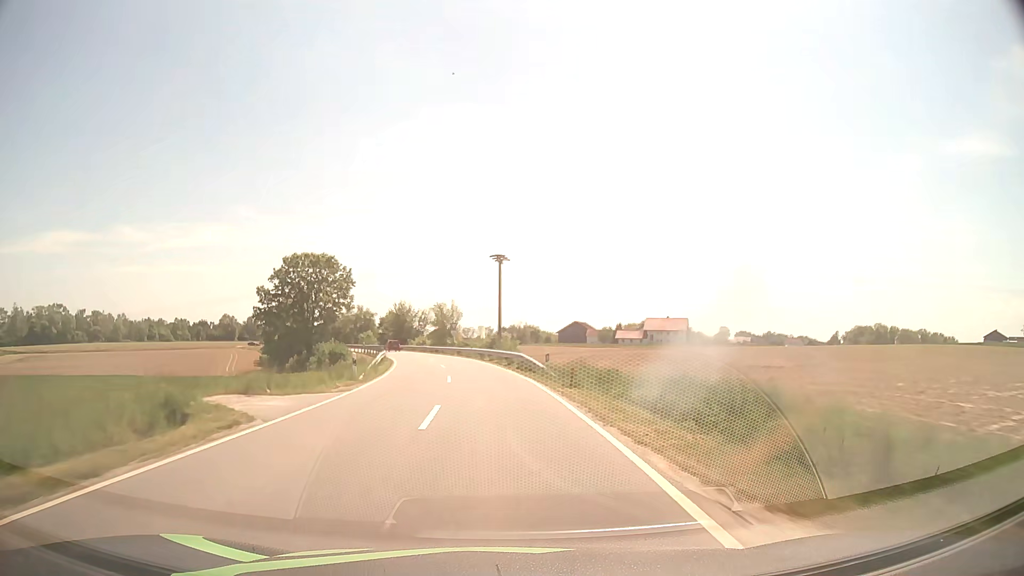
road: tertiary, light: Day
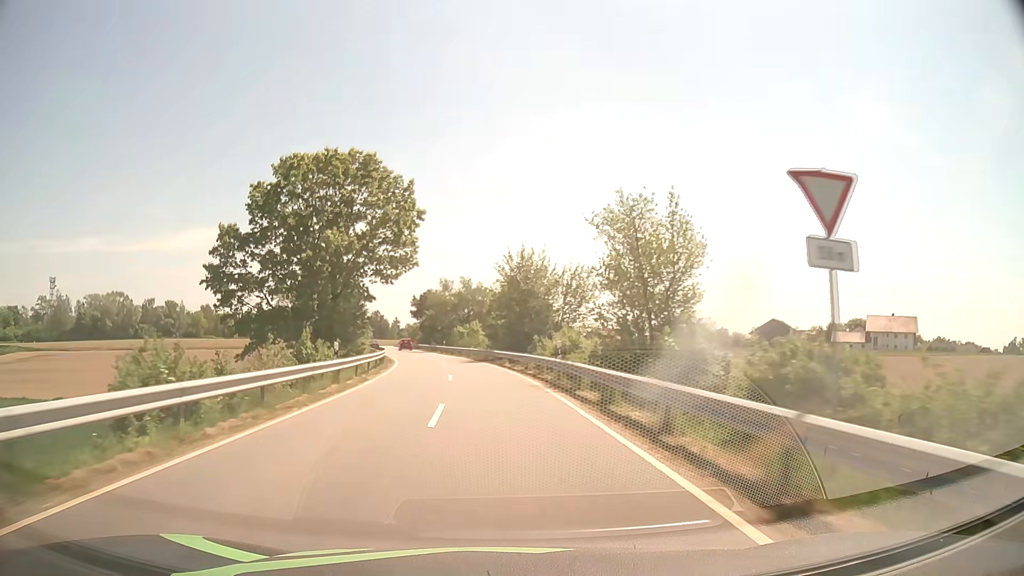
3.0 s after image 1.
(-7.0, +60.1) m; -13°
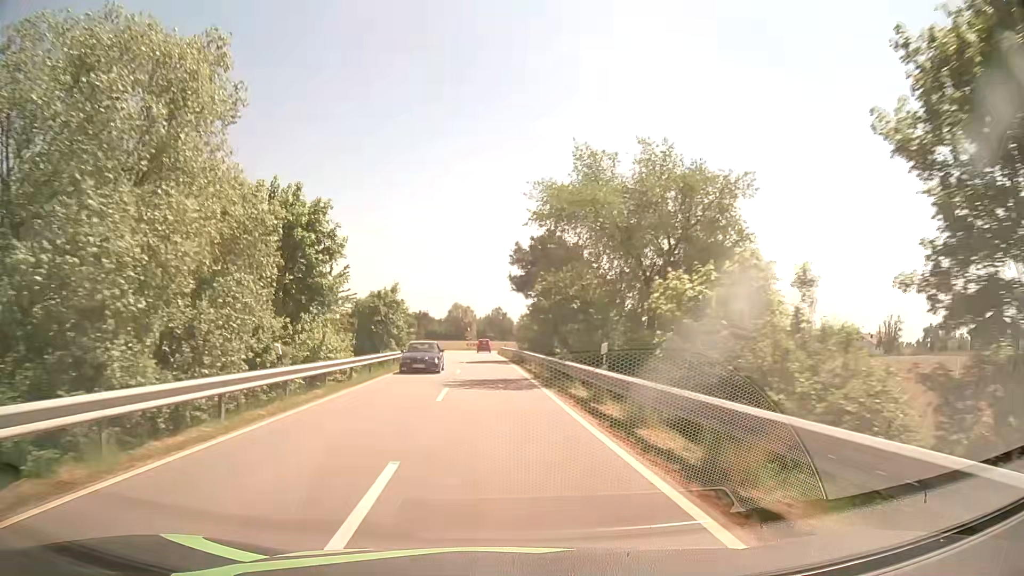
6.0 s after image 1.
(-5.6, +54.3) m; -11°
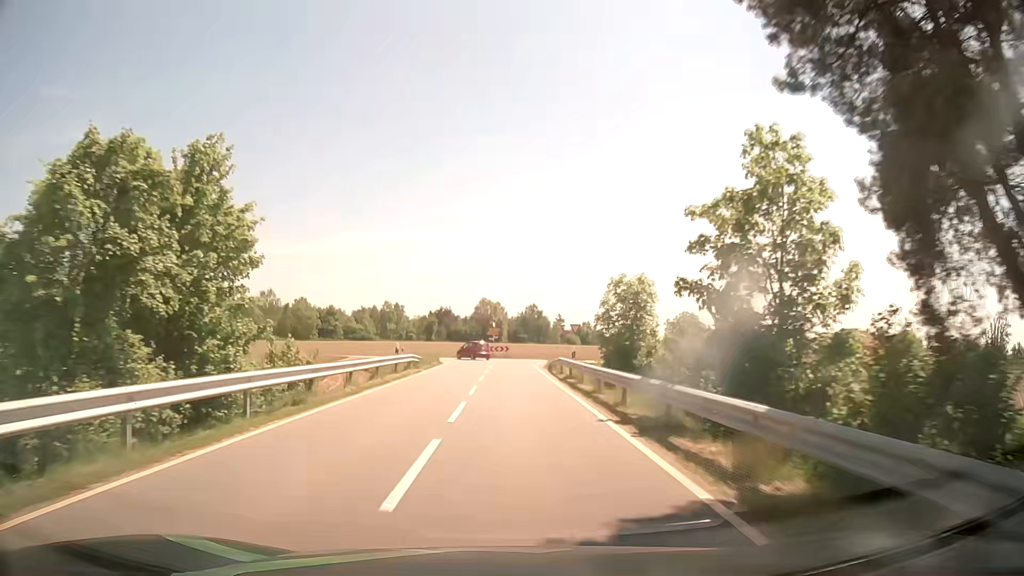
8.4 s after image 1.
(-1.6, +39.7) m; -3°
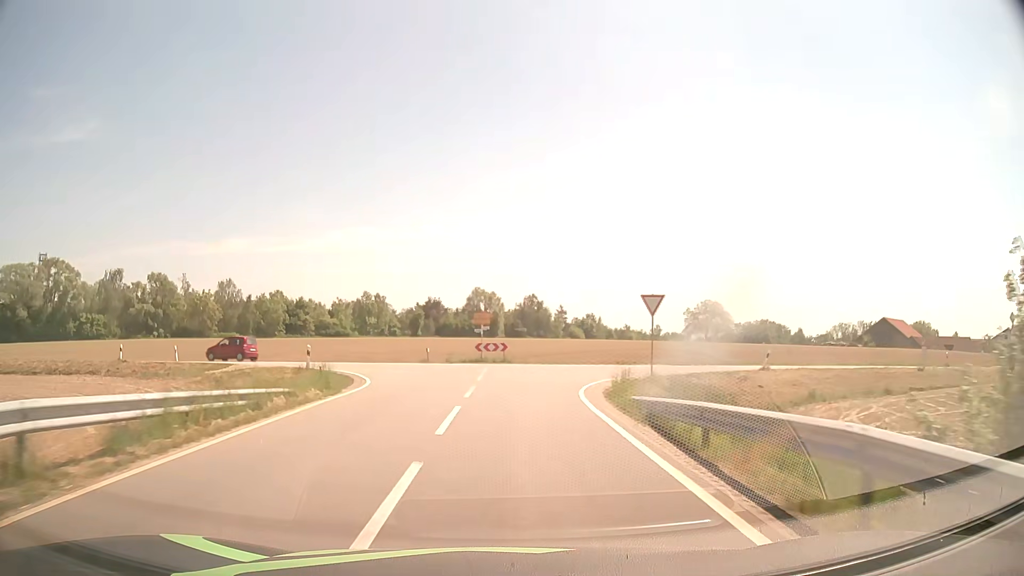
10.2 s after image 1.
(+0.1, +25.8) m; +1°
(0, +10) (+1, +20) (+5, +29) (+13, +35) (+22, +36) (+32, +37) (+42, +39) (+52, +41) (+62, +44) (+71, +48) m
